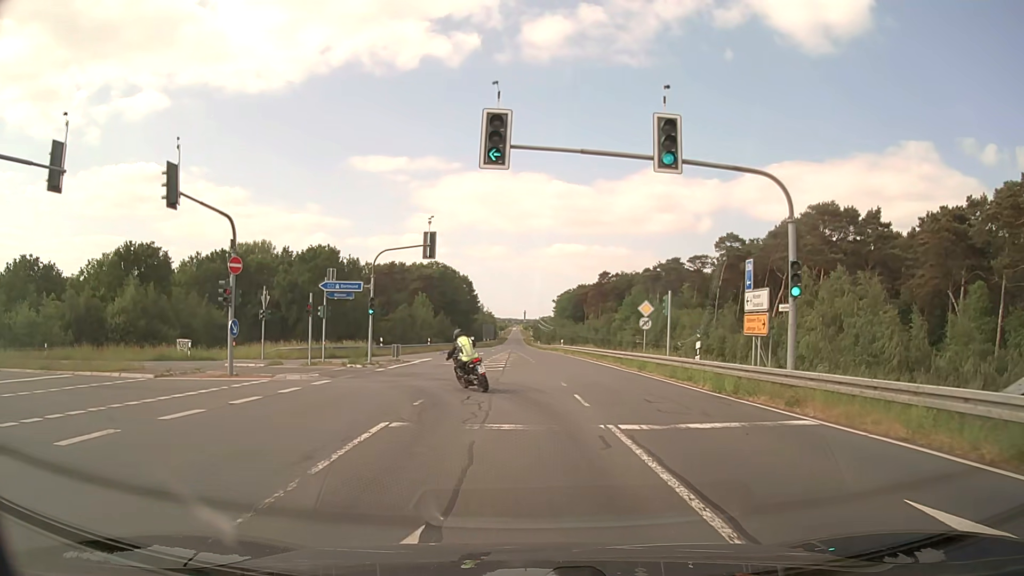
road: secondary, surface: asphalt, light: Day
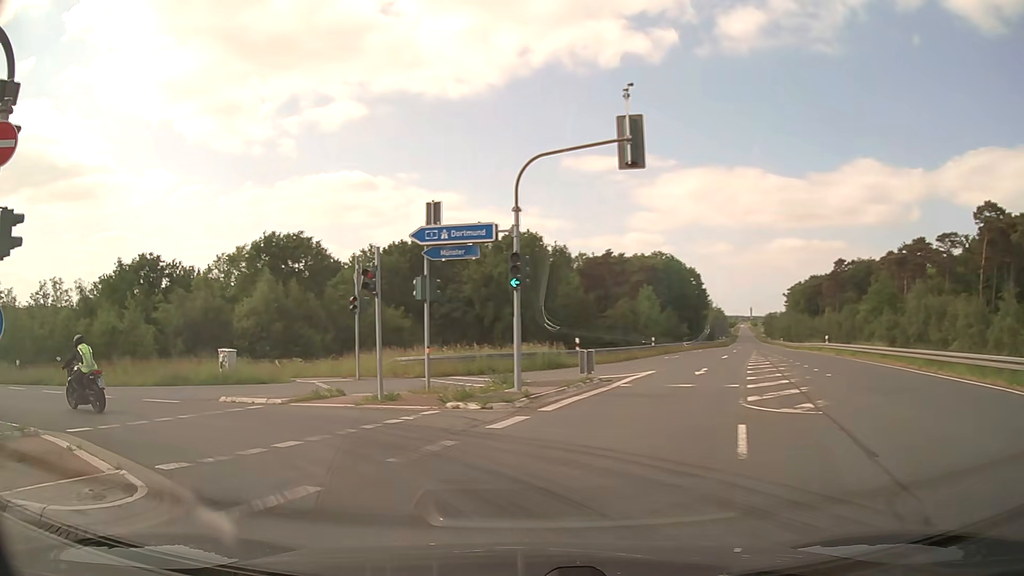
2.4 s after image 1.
(-1.7, +18.1) m; -19°
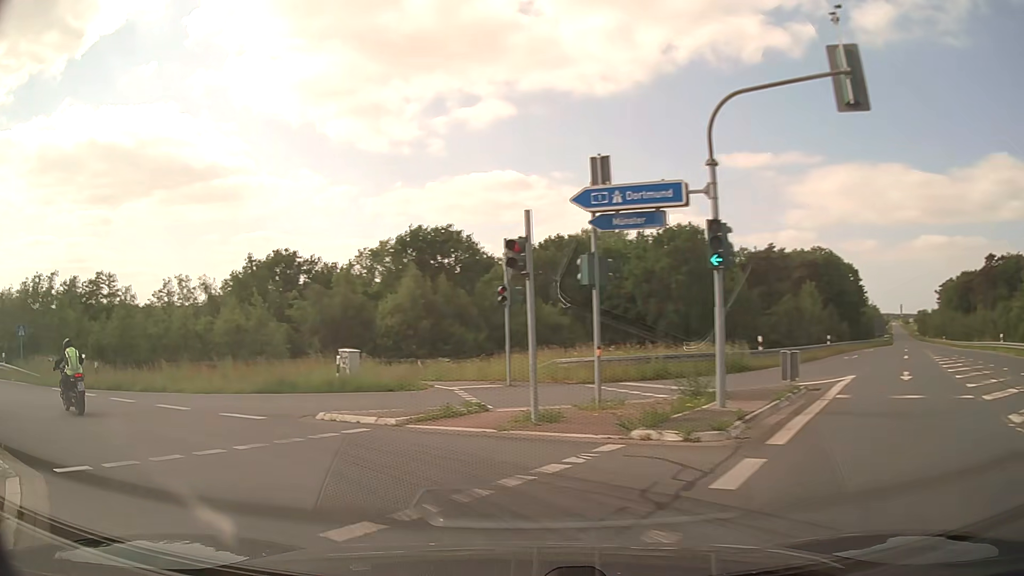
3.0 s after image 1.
(-0.5, +4.2) m; -13°
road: motorway_link
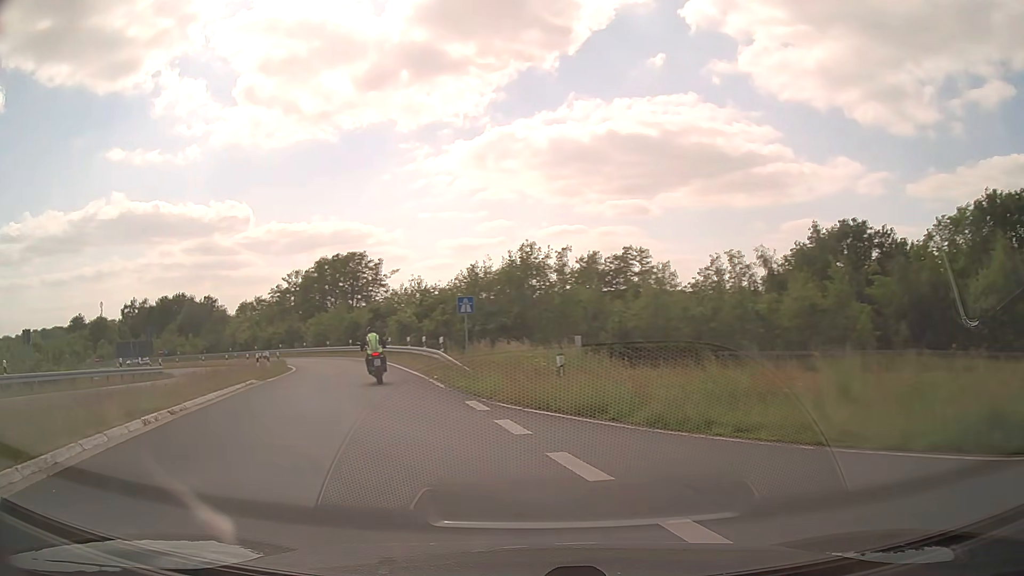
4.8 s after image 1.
(-5.3, +11.3) m; -47°
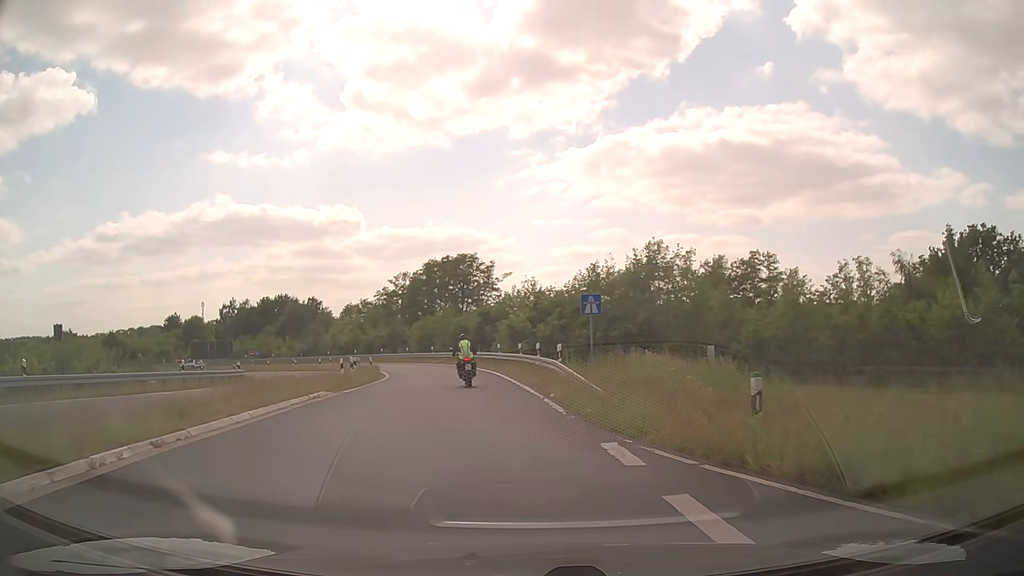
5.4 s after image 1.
(-0.5, +4.9) m; -10°
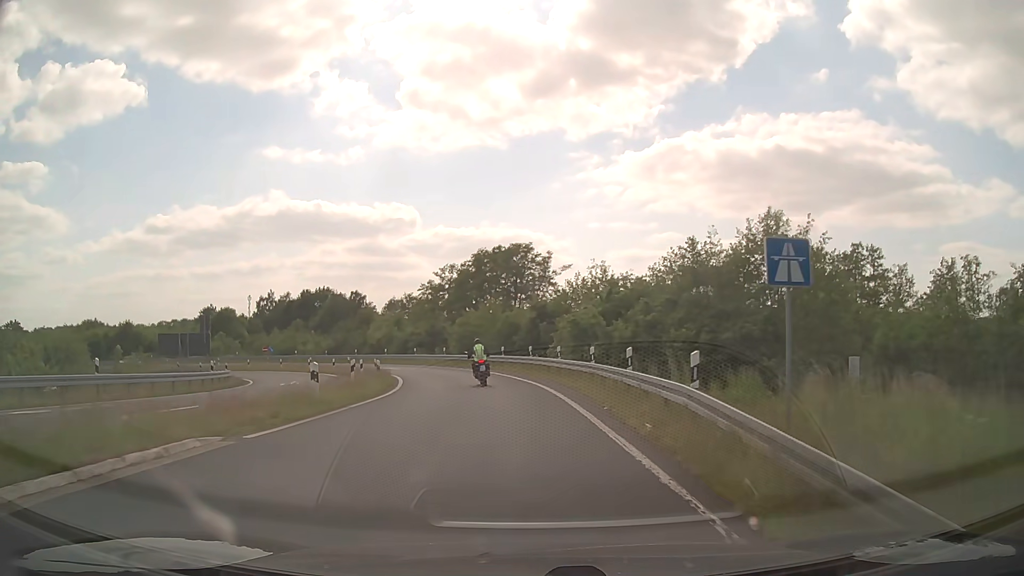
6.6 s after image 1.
(-0.5, +11.5) m; -4°
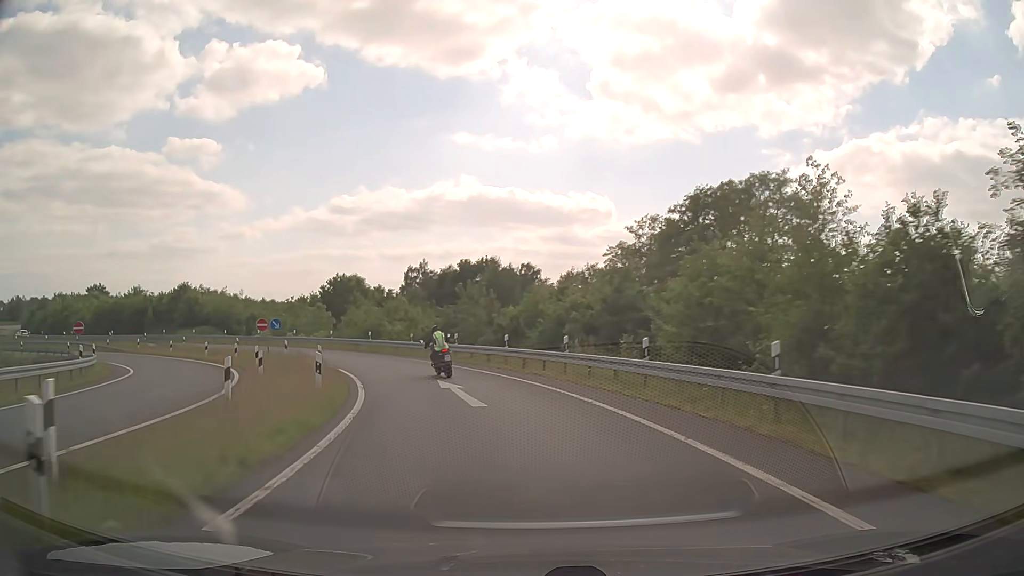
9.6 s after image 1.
(-3.9, +35.4) m; -16°
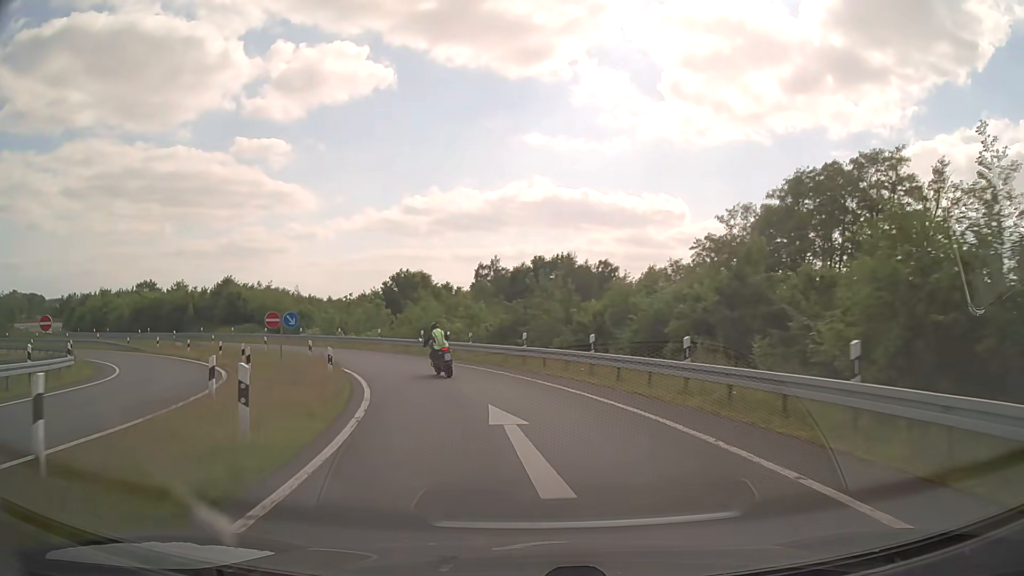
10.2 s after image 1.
(-0.4, +7.4) m; -6°
(-1, +10) (-3, +20) (-7, +29) (-12, +37) (-18, +45) (-26, +52) (-34, +57) (-43, +62) (-52, +67) (-60, +72) m
